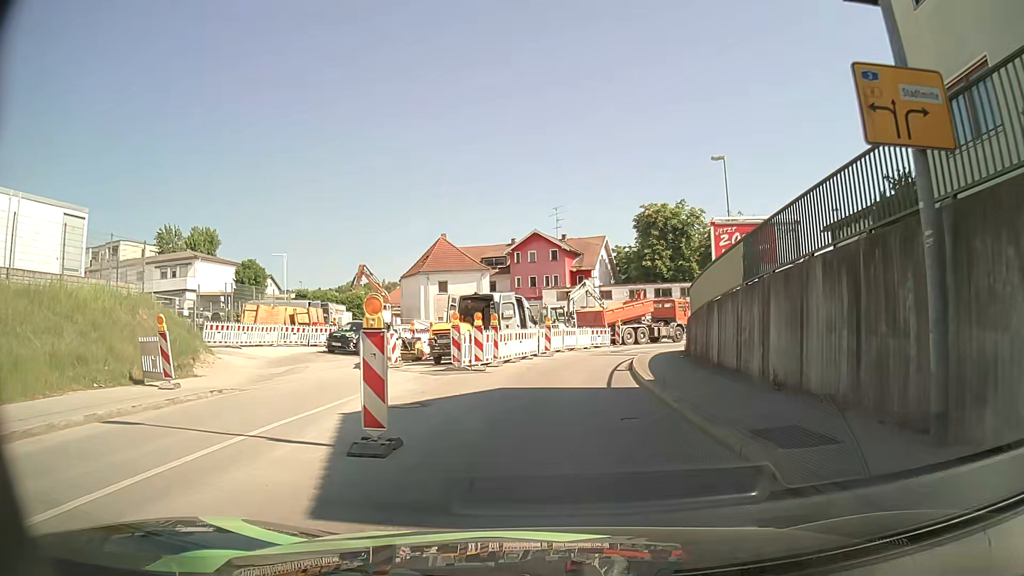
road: tertiary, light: Day
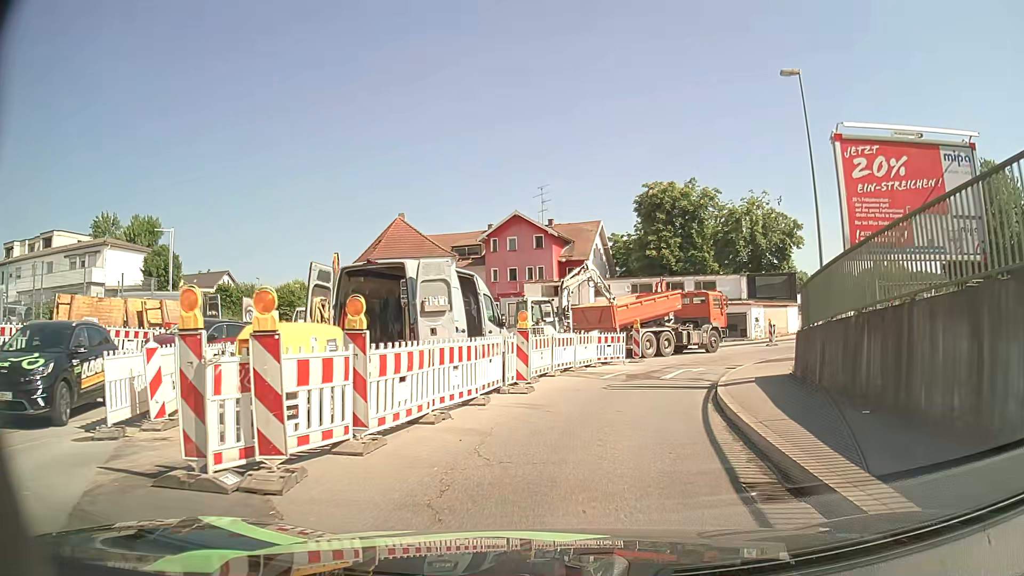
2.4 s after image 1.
(+0.2, +14.0) m; +1°
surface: asphalt
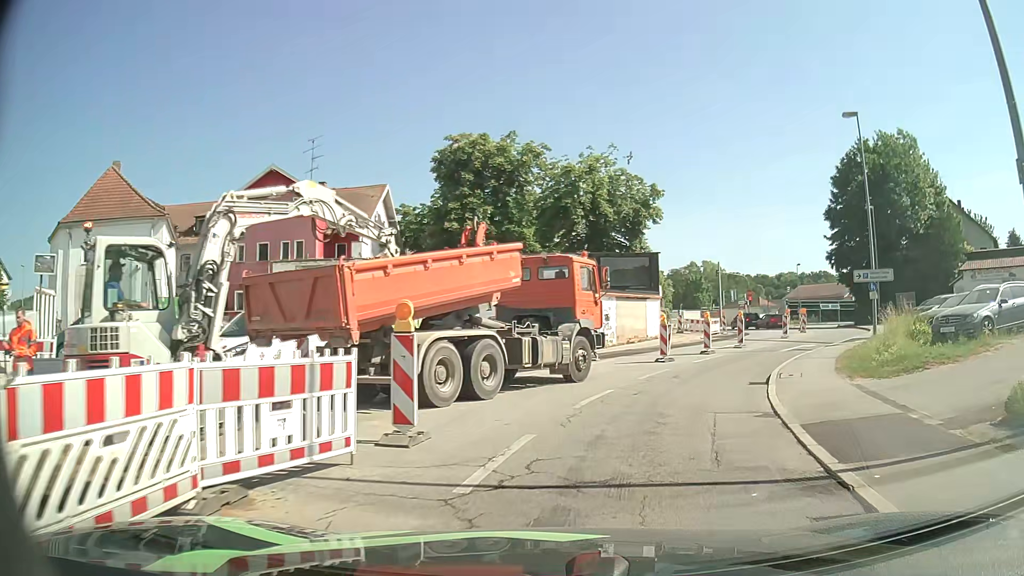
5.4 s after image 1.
(+2.2, +17.6) m; +17°
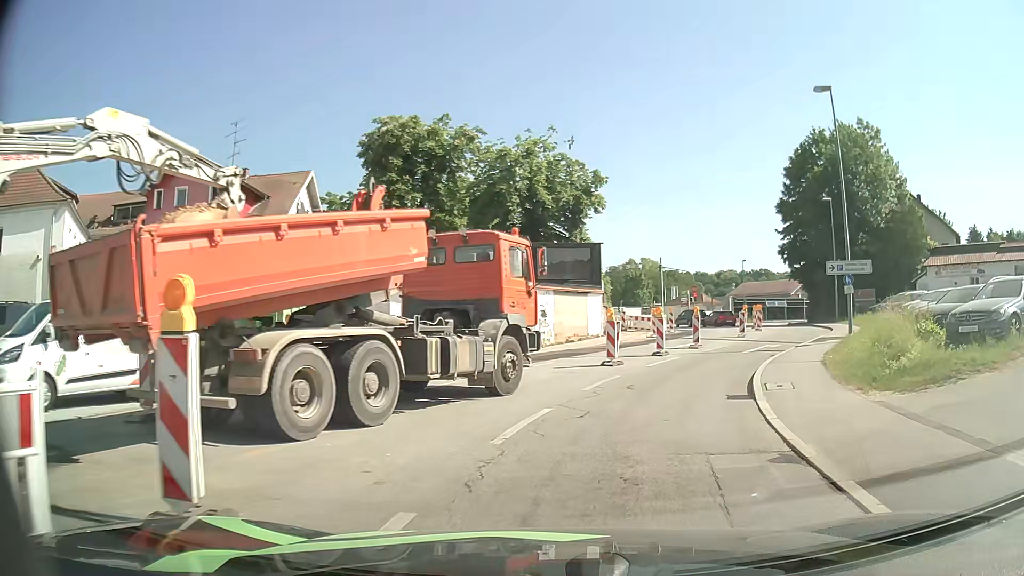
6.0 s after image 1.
(+0.2, +3.7) m; +5°
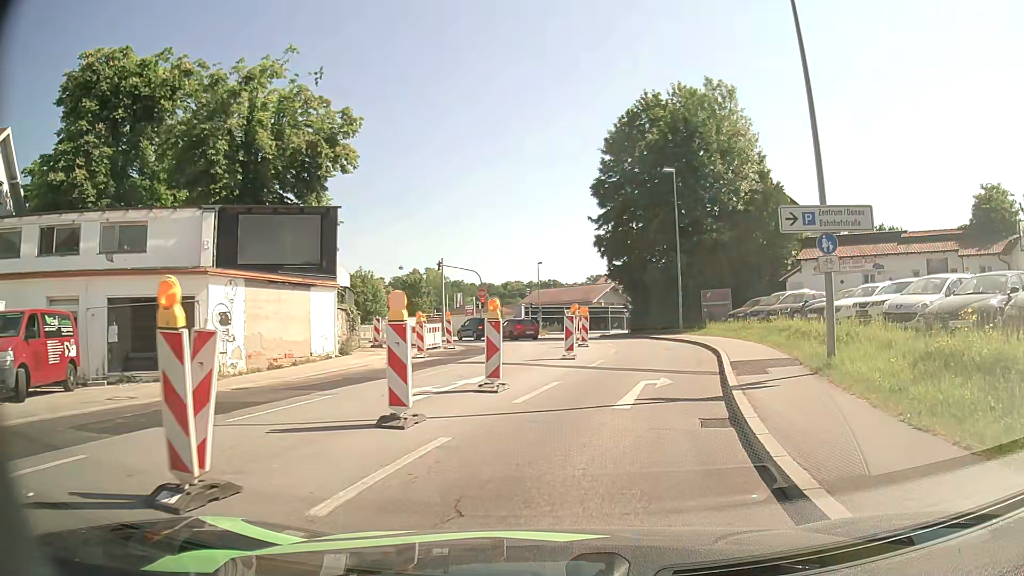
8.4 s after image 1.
(+2.4, +14.4) m; +19°
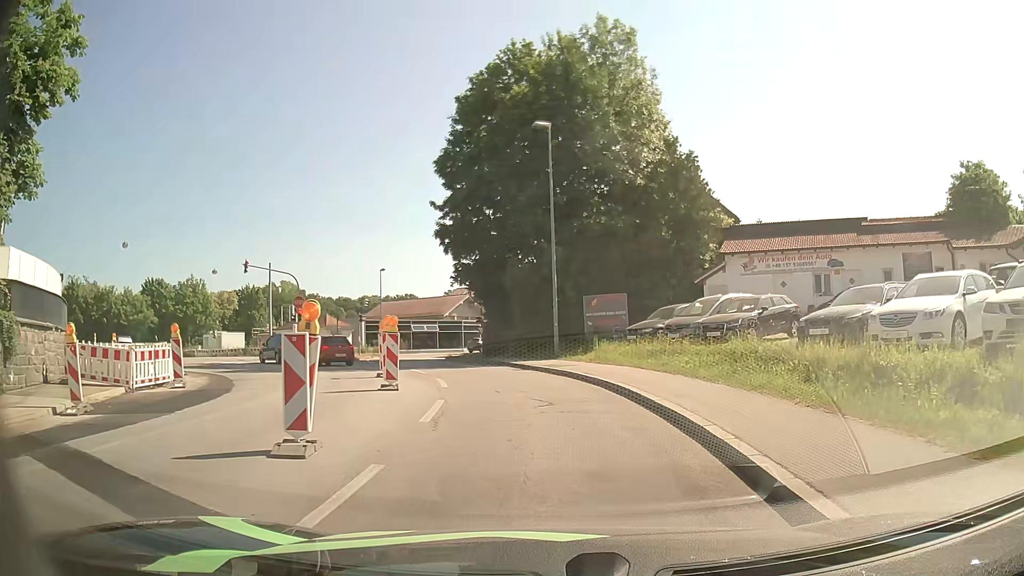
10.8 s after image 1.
(+1.2, +12.7) m; +11°
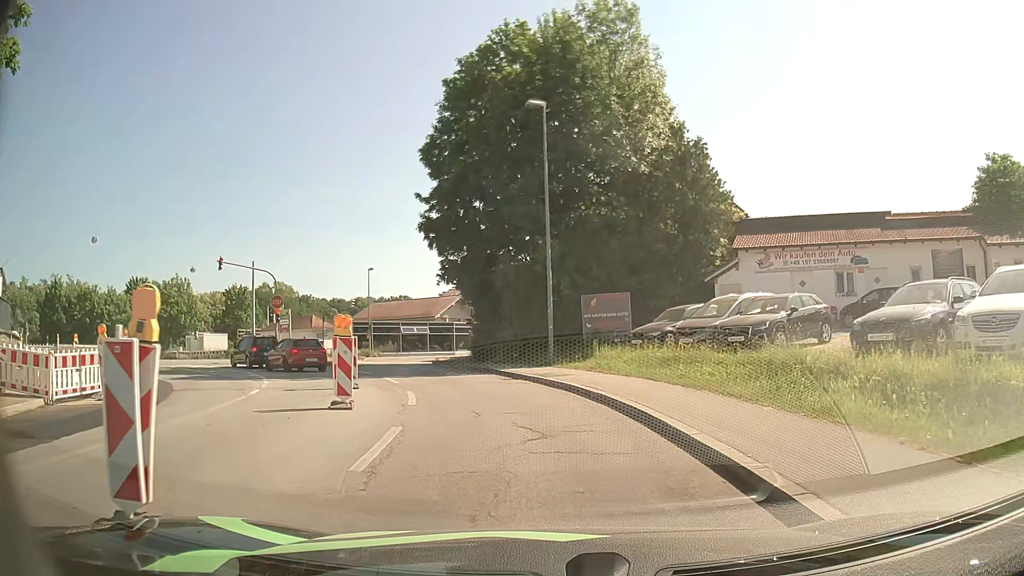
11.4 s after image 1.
(0.0, +3.1) m; +2°
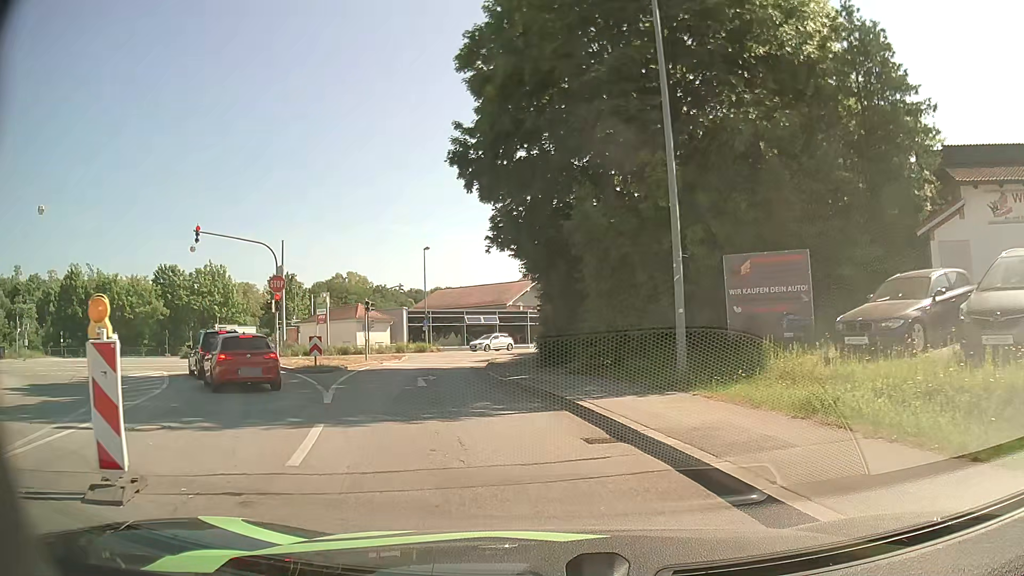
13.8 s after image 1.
(-0.8, +12.1) m; -8°
(-1, +10) (-3, +20) (-4, +30) (-5, +40) (-2, +49) (+3, +57) (+10, +65) (+16, +73) (+22, +81) (+28, +89) m
